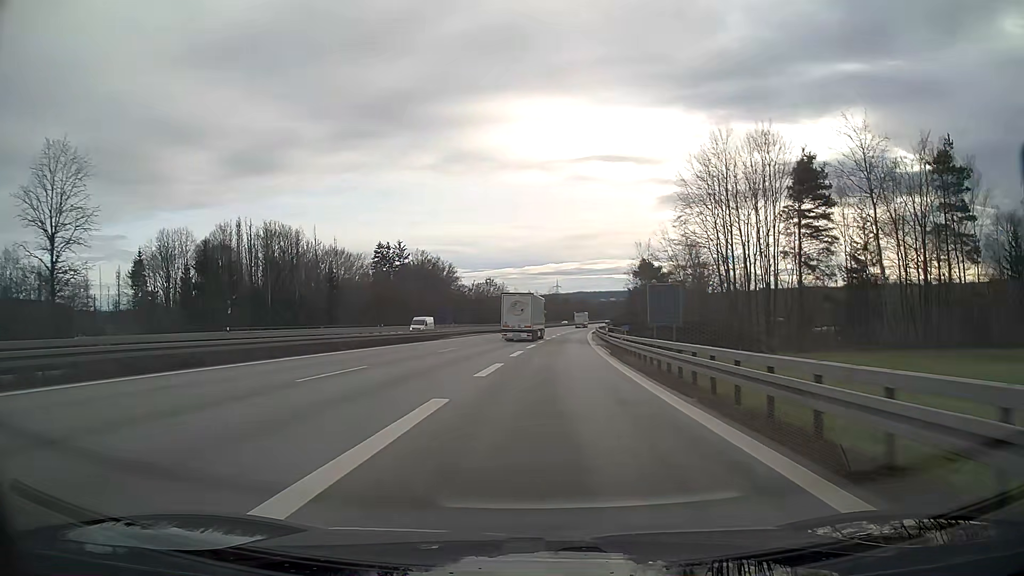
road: motorway_link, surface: asphalt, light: Day
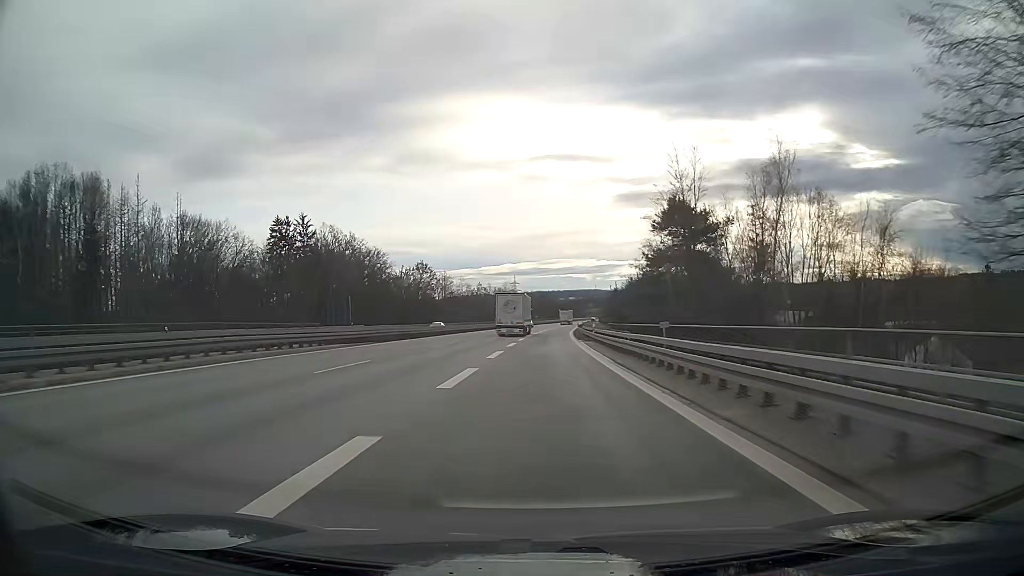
(+1.9, +53.0) m; +3°
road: motorway
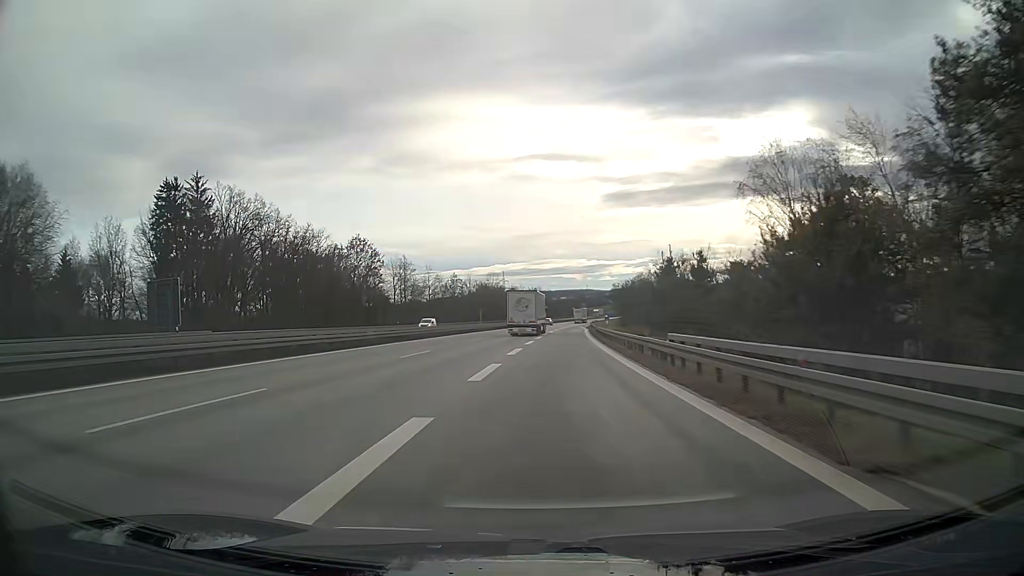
(+0.3, +46.9) m; 0°
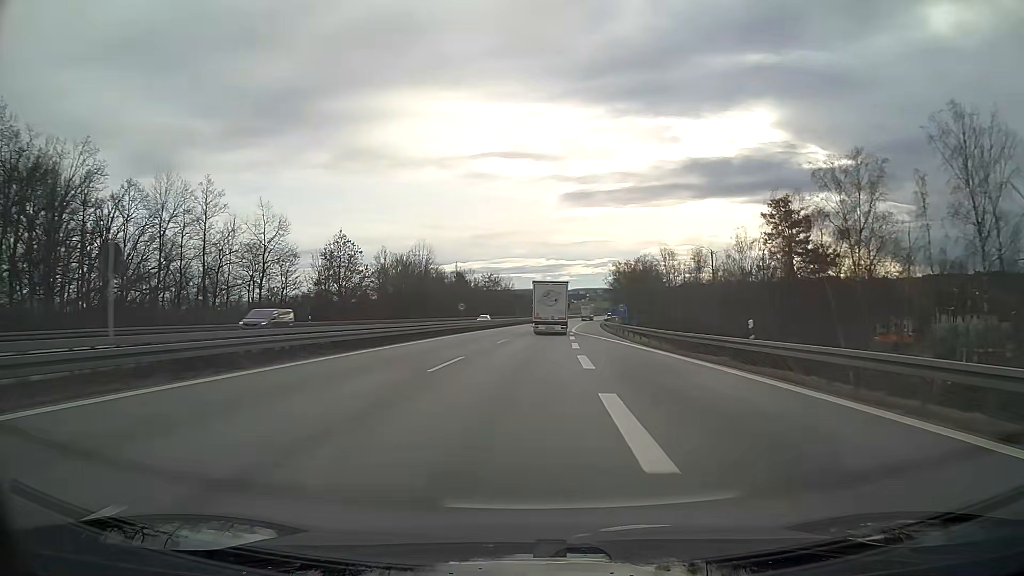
(+1.8, +81.2) m; +4°
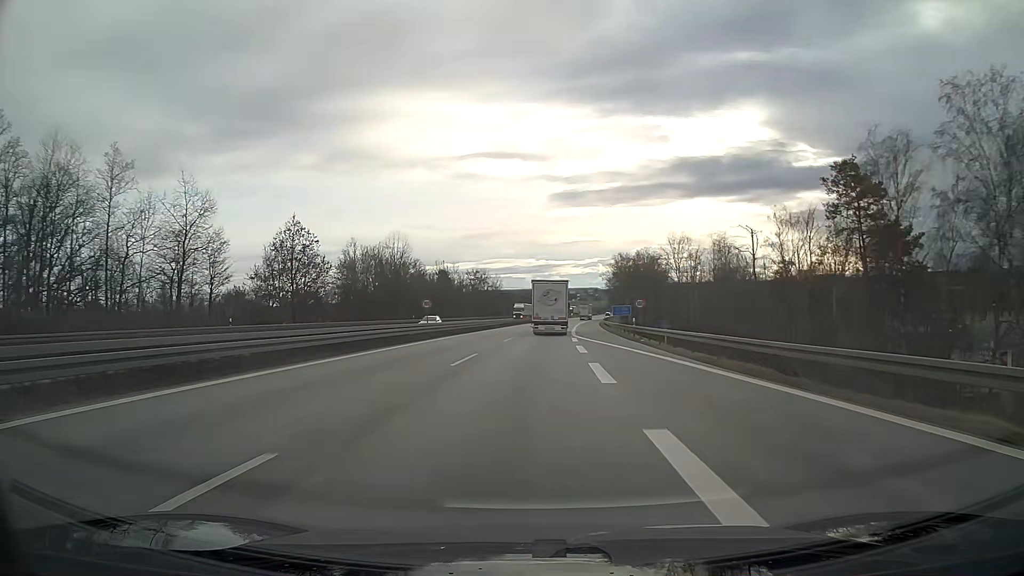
(+0.1, +15.9) m; +1°
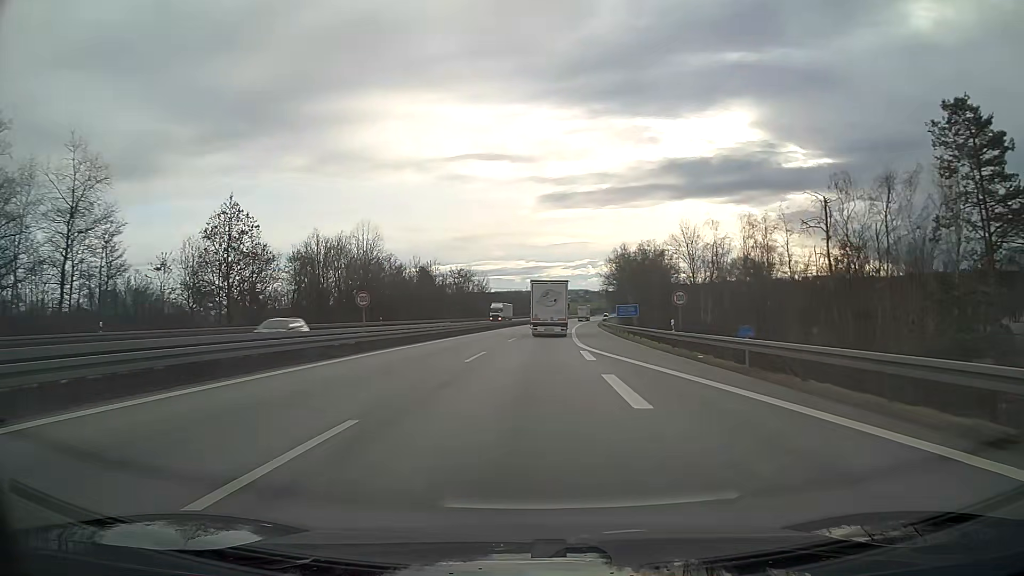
(+0.1, +15.7) m; +1°
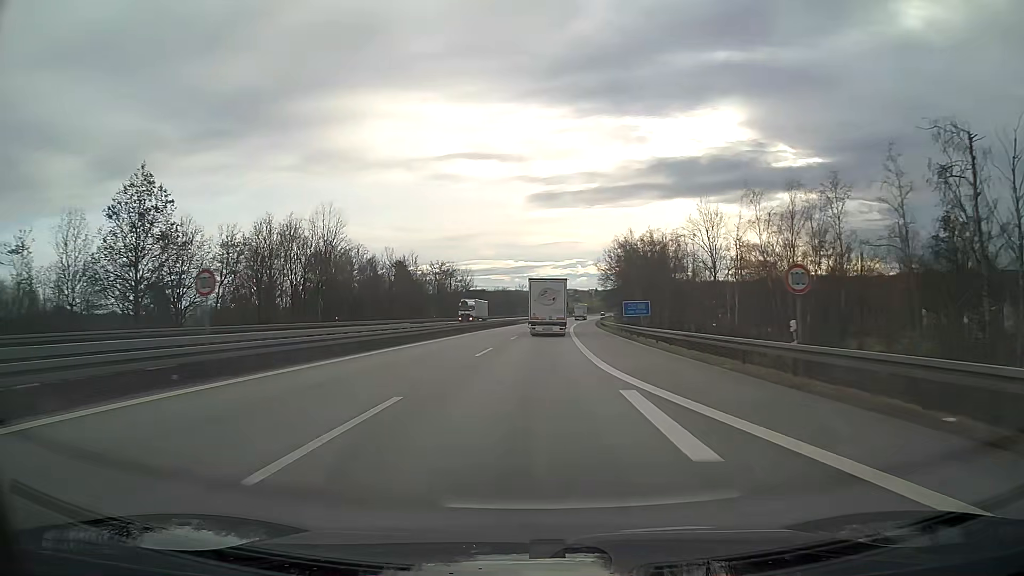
(+0.1, +15.6) m; +1°
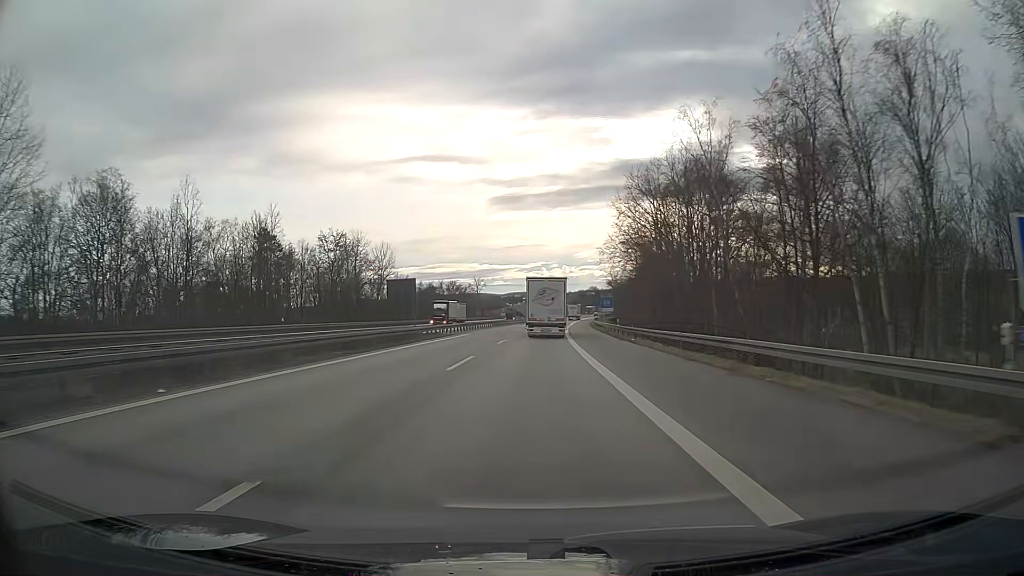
(+1.6, +60.3) m; +3°
